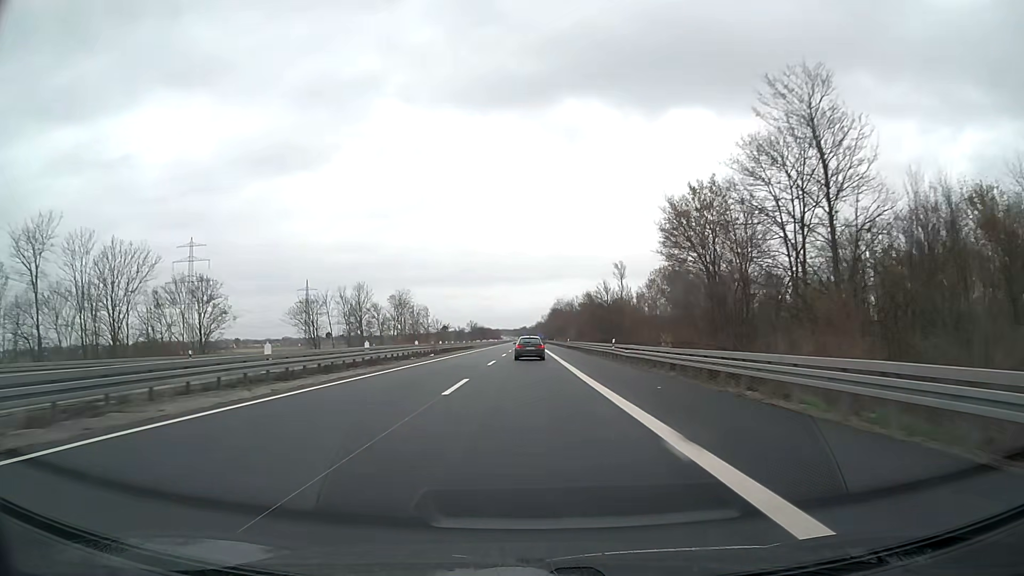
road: motorway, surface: asphalt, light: Day
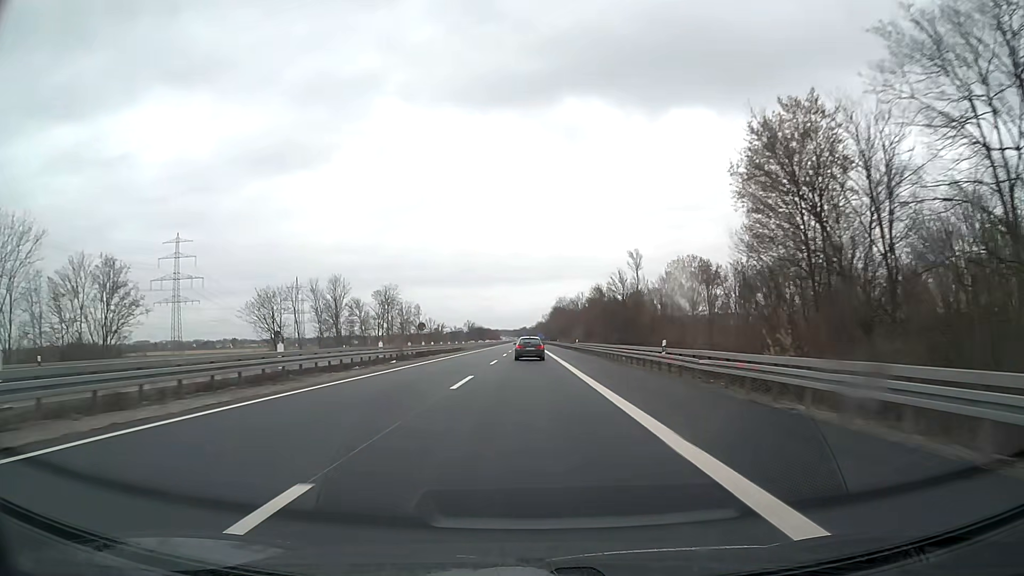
(0.0, +16.4) m; 0°
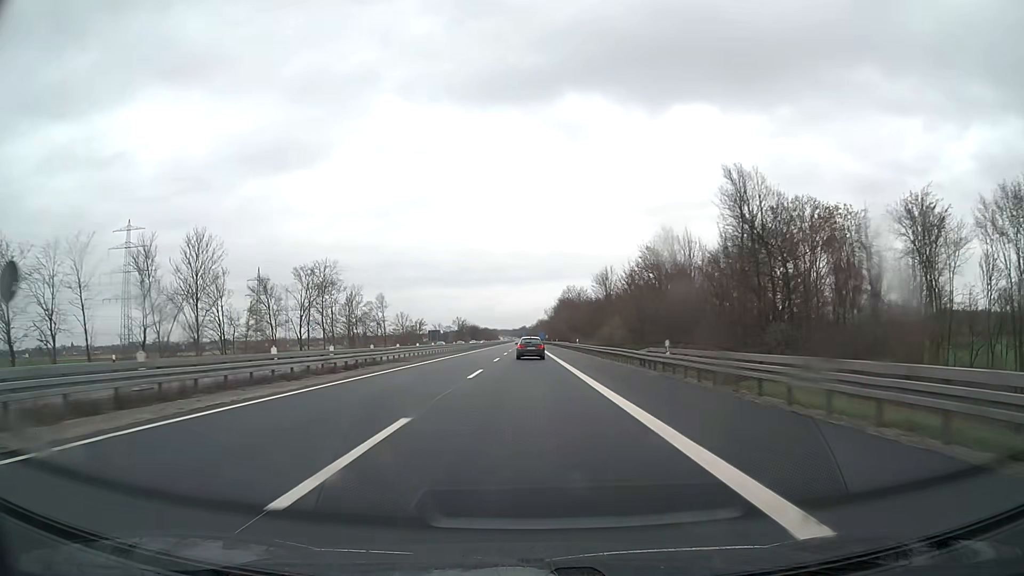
(0.0, +49.3) m; 0°
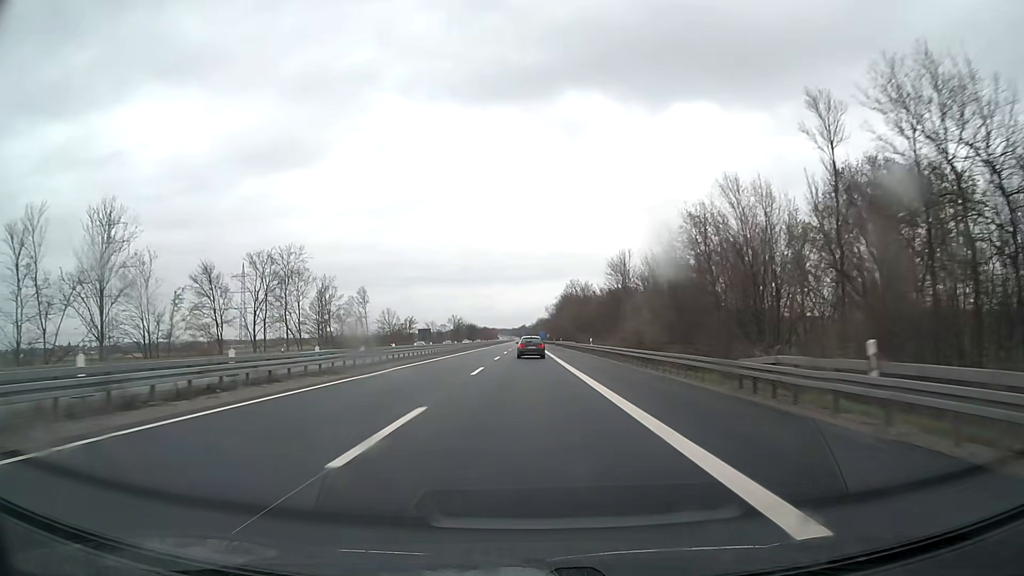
(0.0, +16.5) m; 0°
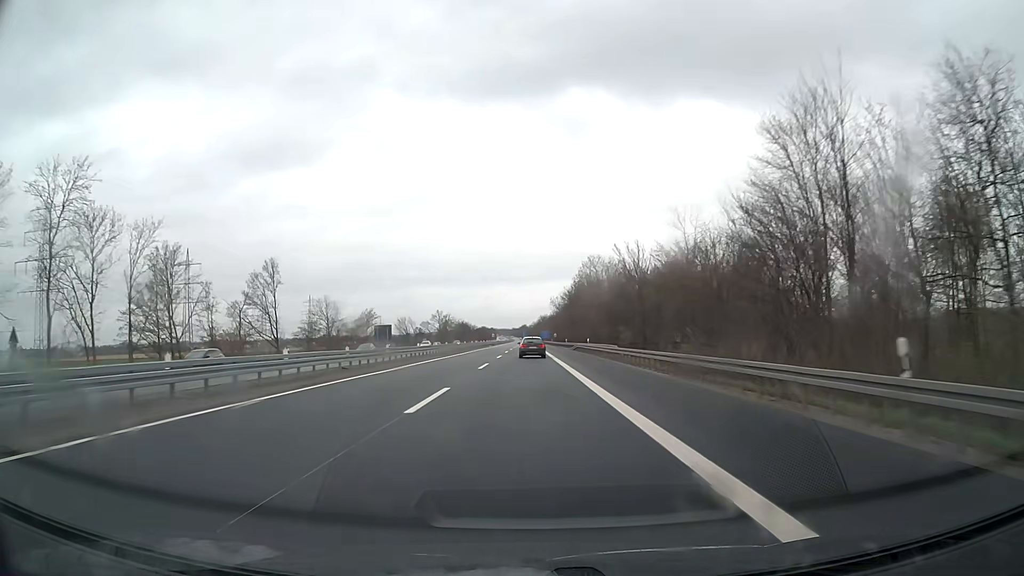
(0.0, +49.4) m; 0°
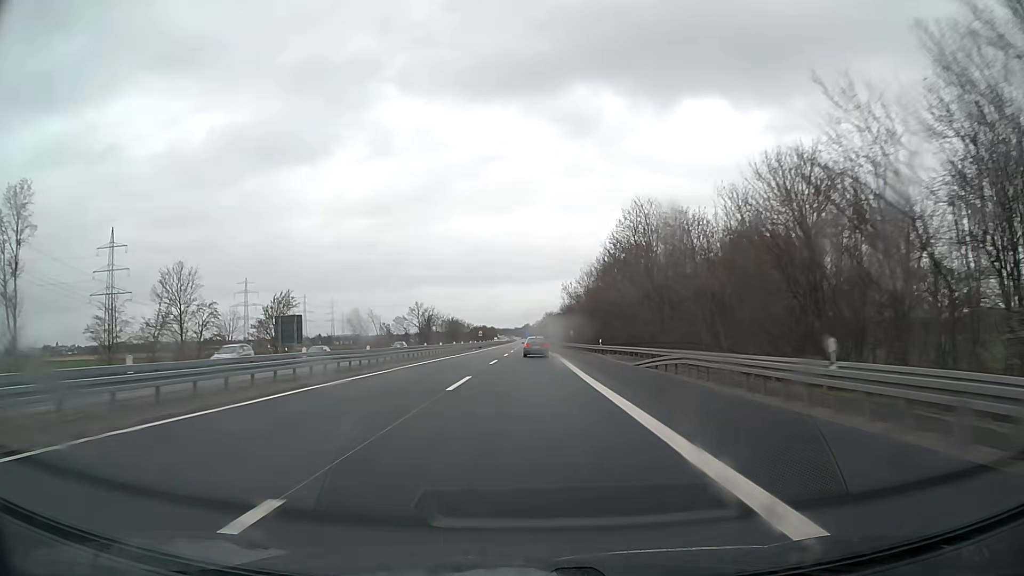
(-0.1, +49.4) m; 0°
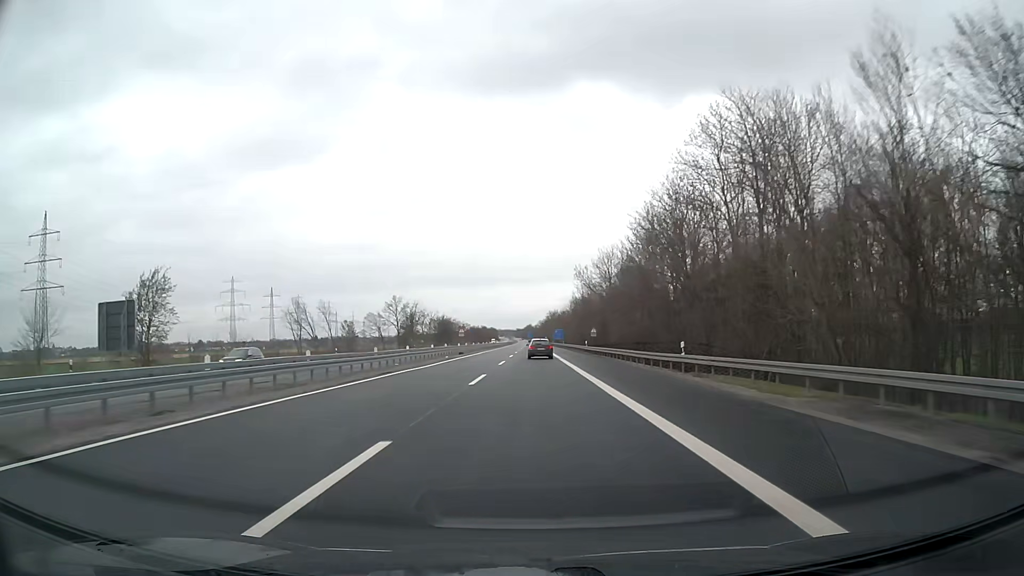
(0.0, +32.9) m; 0°
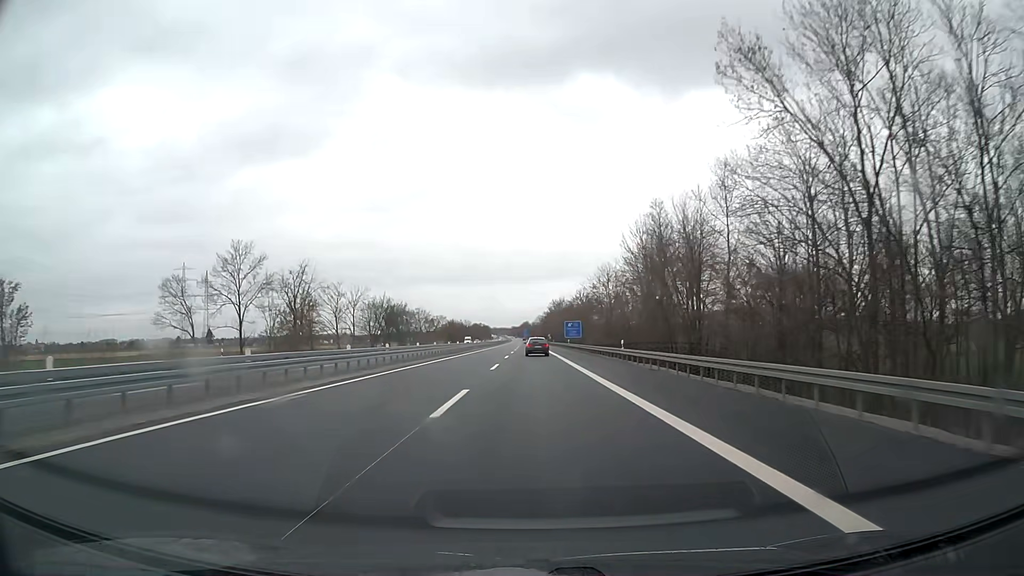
(0.0, +82.2) m; 0°
(0, +10) (0, +20) (0, +30) (0, +40) (0, +50) (0, +60) (0, +70) (0, +80) (0, +90) (0, +100) m
